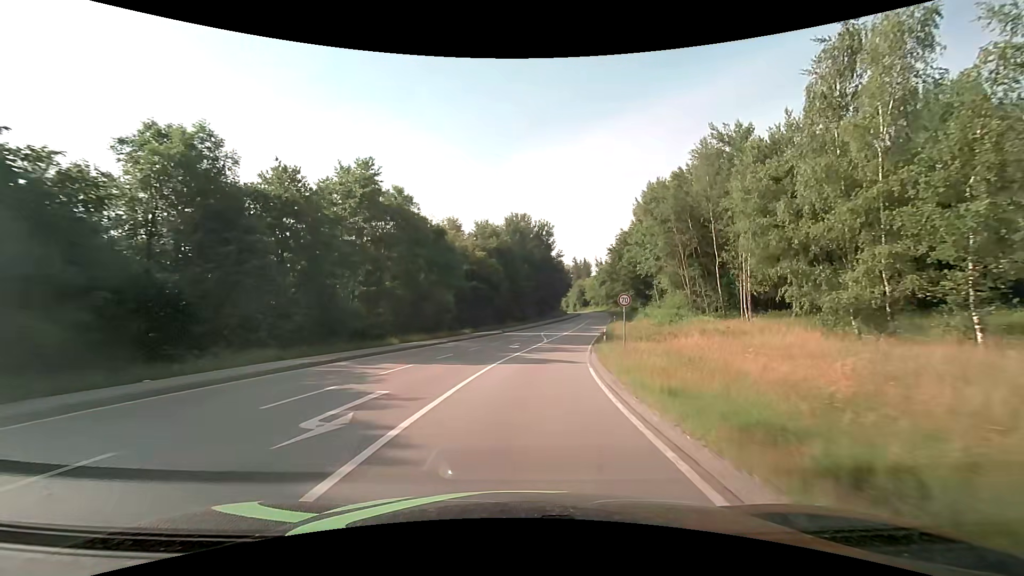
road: secondary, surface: asphalt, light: Day
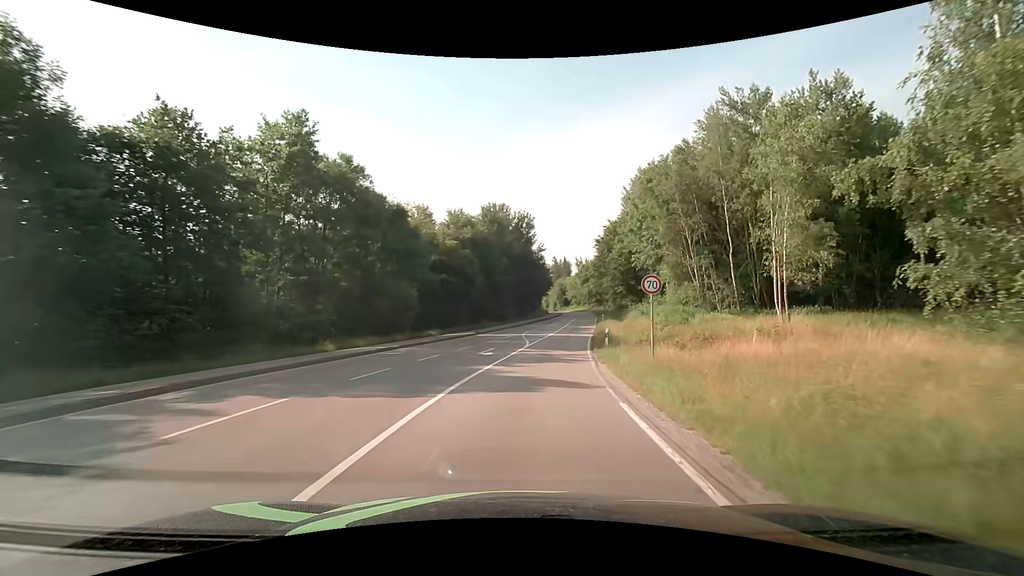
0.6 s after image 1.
(+0.2, +8.1) m; +2°
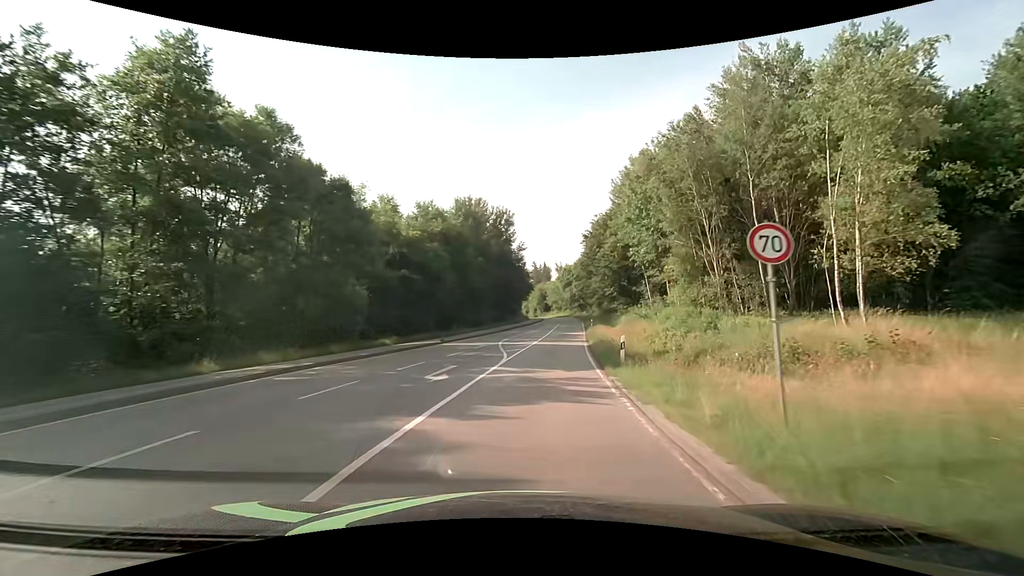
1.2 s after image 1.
(+0.2, +8.4) m; +2°
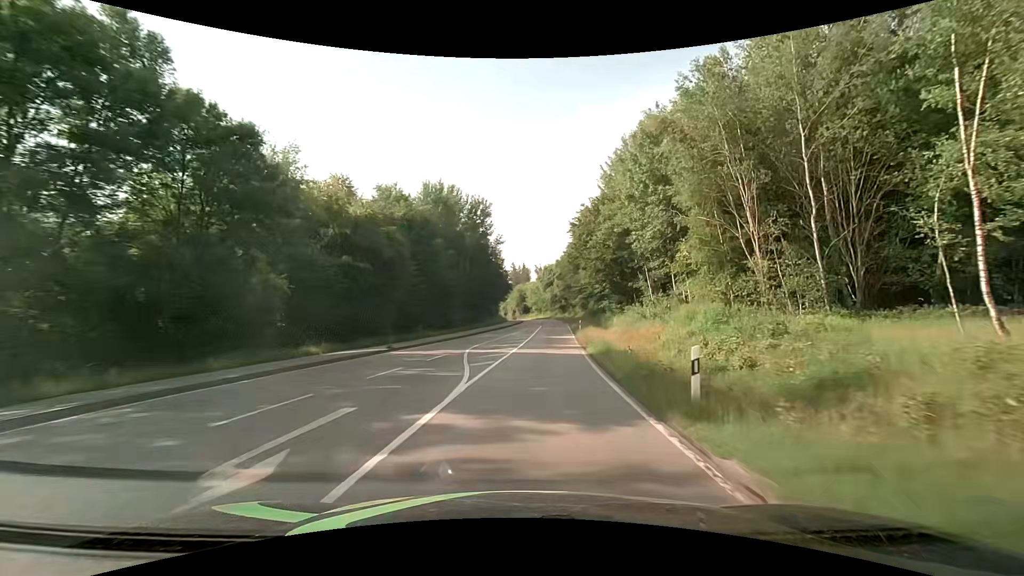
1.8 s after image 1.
(+0.2, +8.7) m; +2°
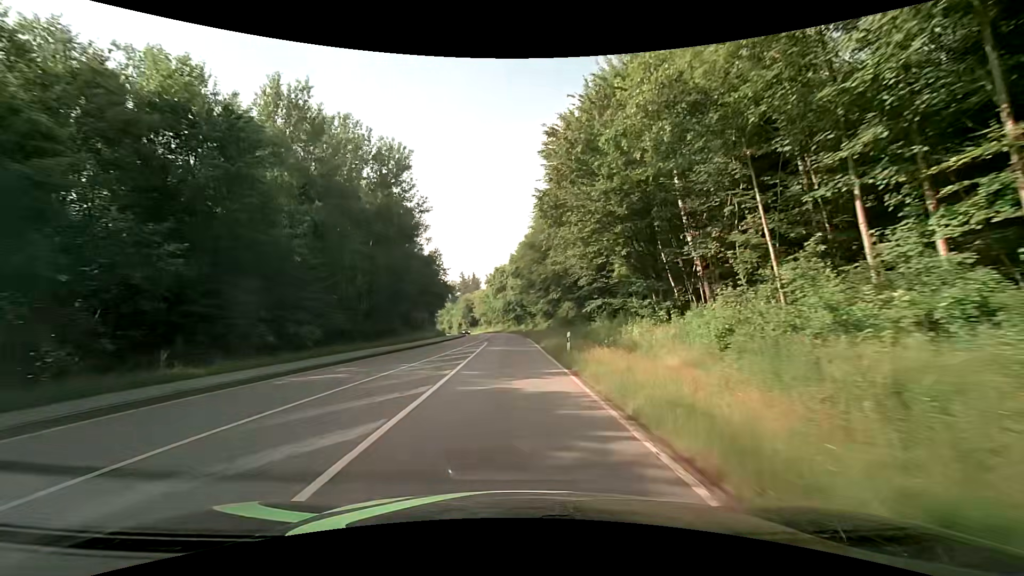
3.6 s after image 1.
(+1.7, +27.9) m; +6°
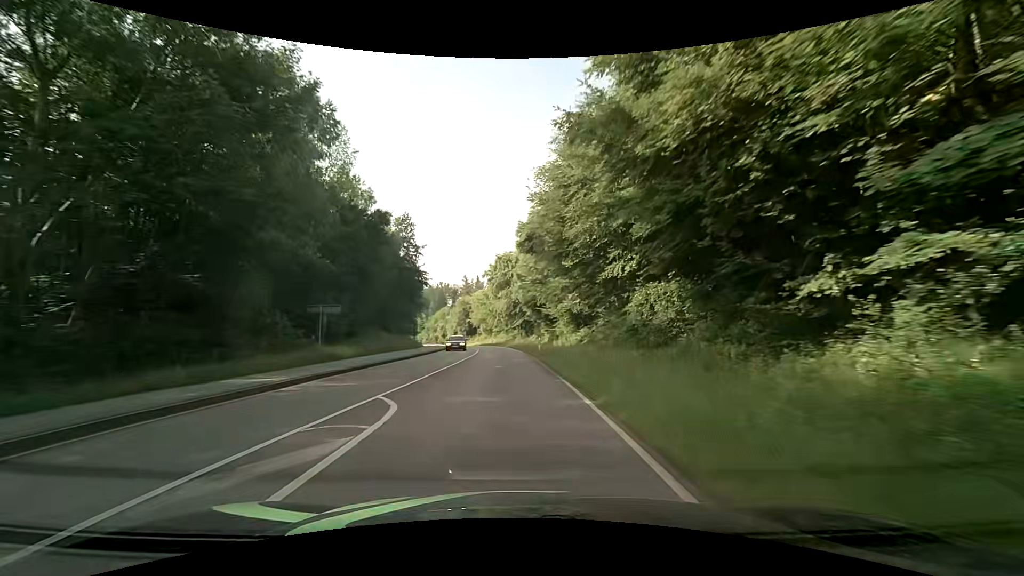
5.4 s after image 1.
(-0.3, +30.8) m; -1°
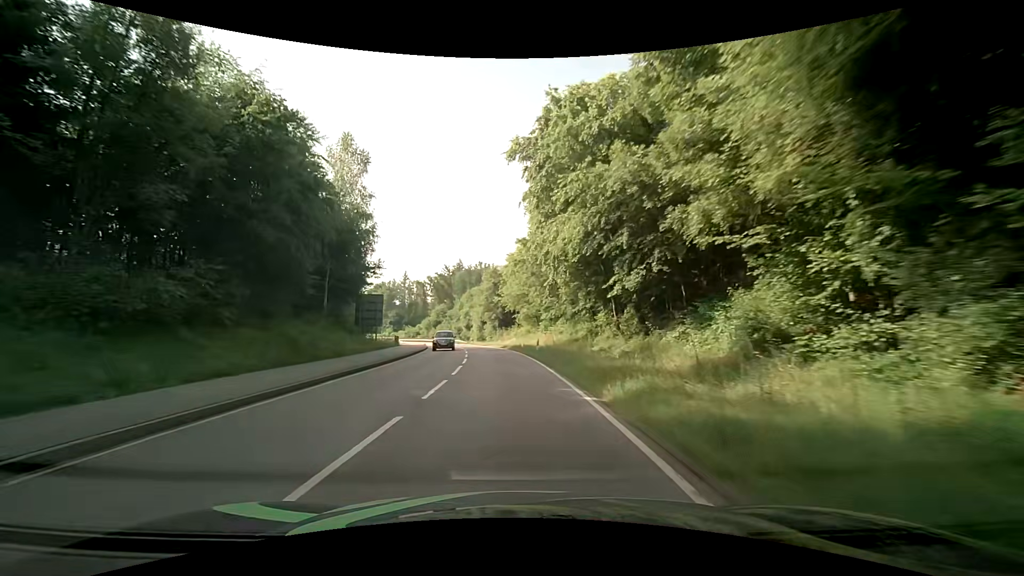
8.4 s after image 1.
(-1.7, +52.8) m; -6°
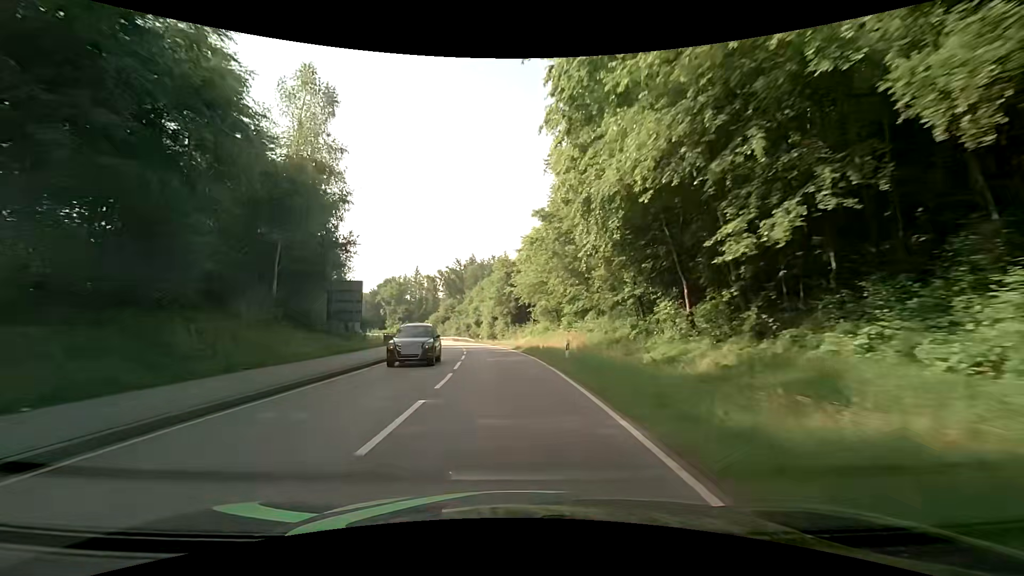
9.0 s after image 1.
(-0.1, +10.5) m; 0°
(0, +10) (-1, +20) (-2, +30) (-3, +40) (-4, +50) (-6, +60) (-8, +69) (-11, +79) (-14, +89) (-17, +98) m
